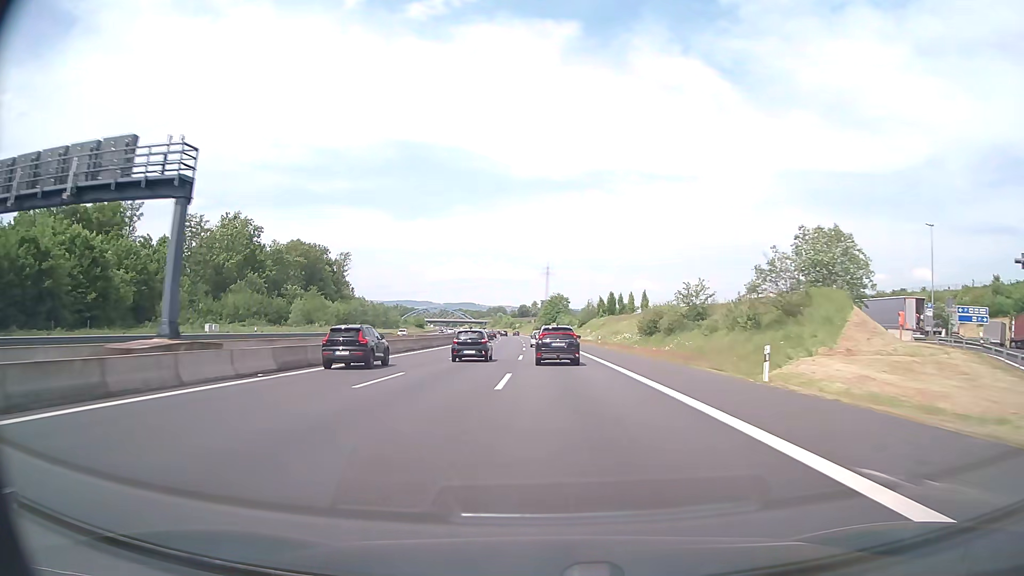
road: motorway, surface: asphalt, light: Day
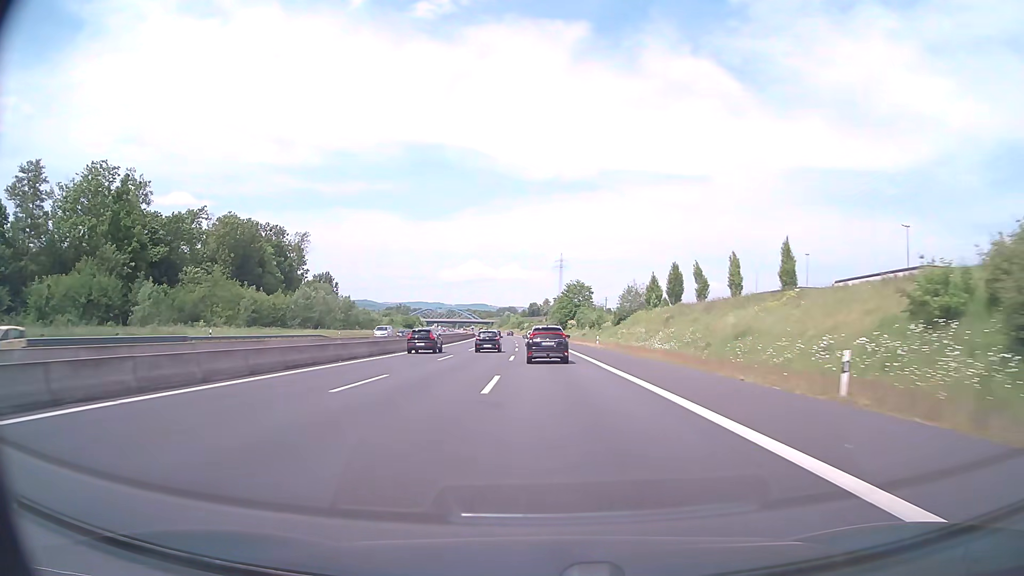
(-0.3, +54.7) m; -1°
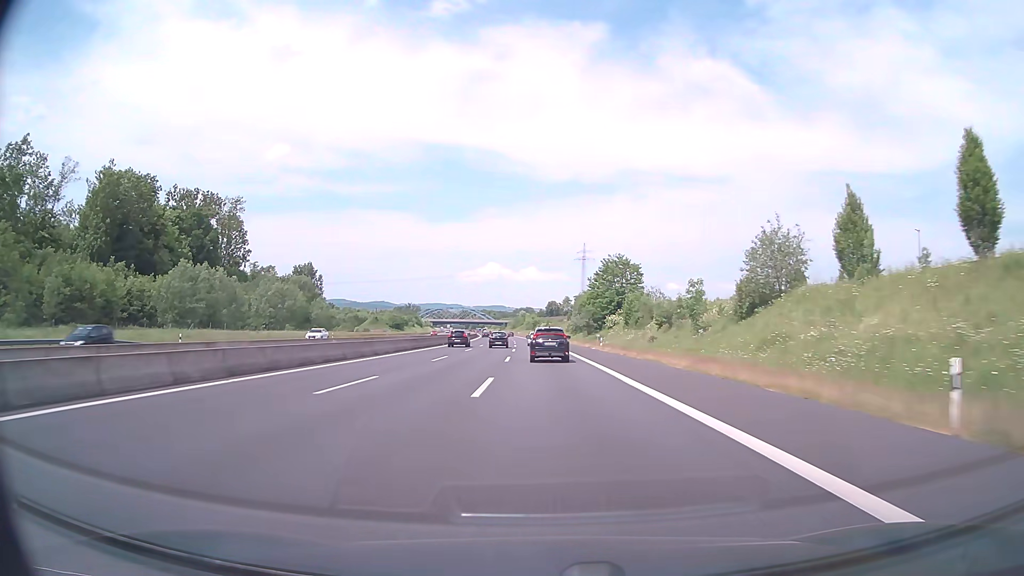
(-0.8, +54.2) m; -2°
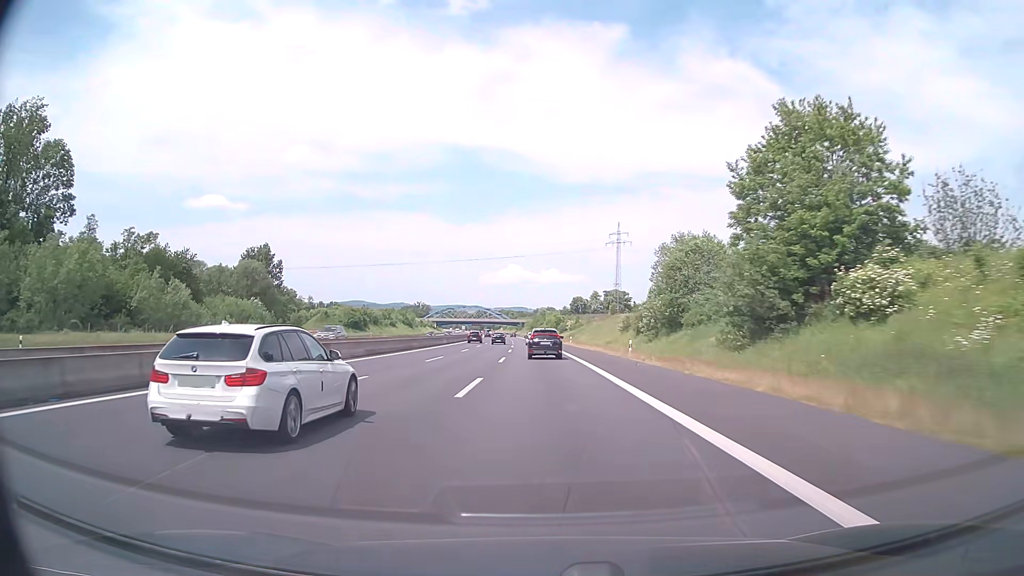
(-1.2, +71.4) m; -2°
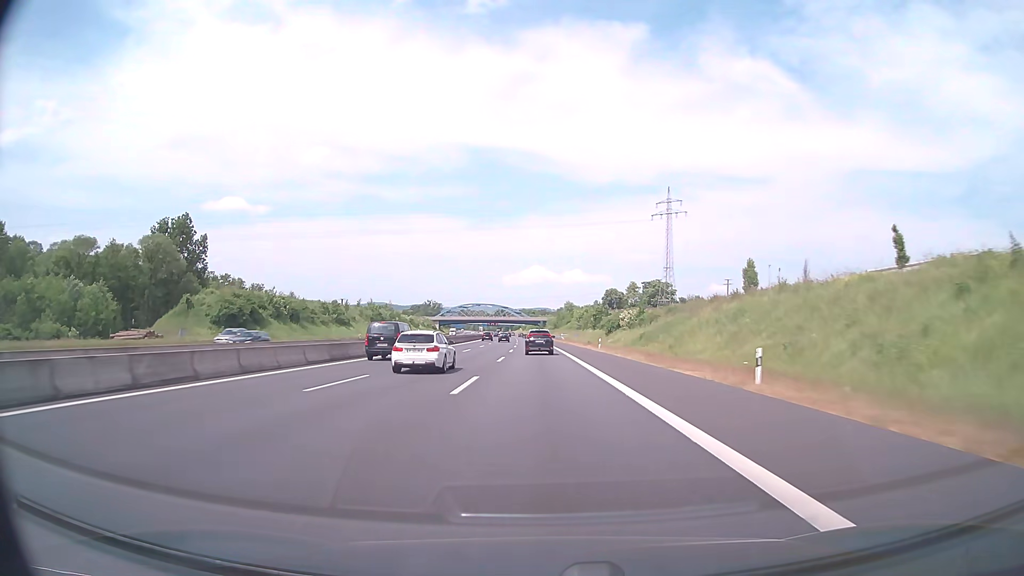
(-1.2, +70.6) m; -2°
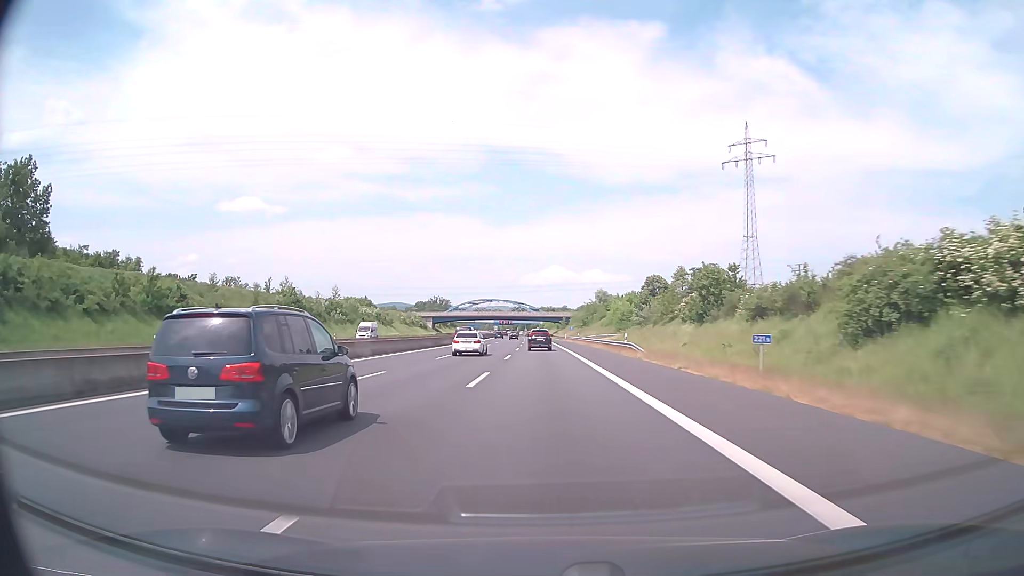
(-1.0, +69.8) m; -2°
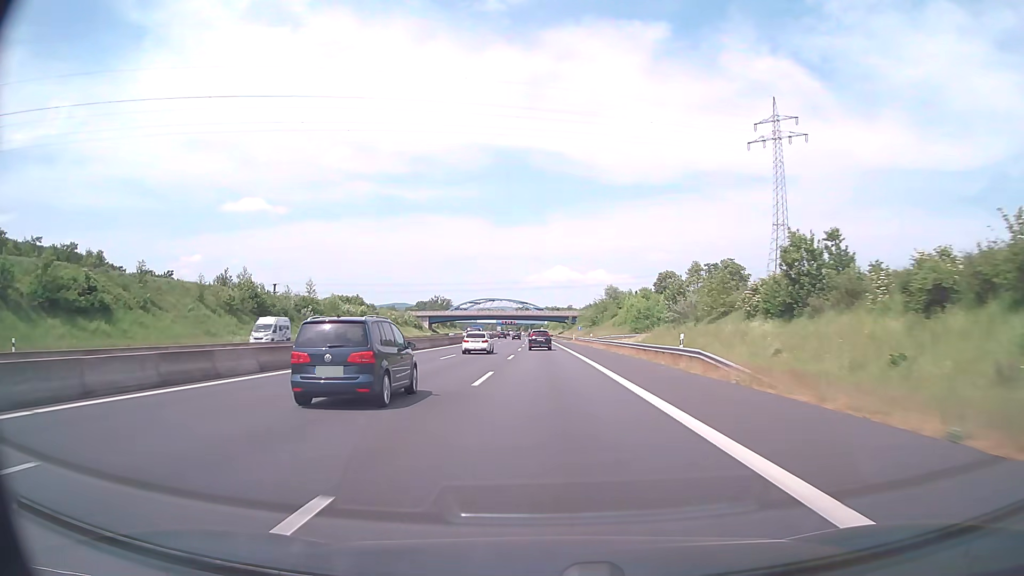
(-0.1, +17.3) m; 0°
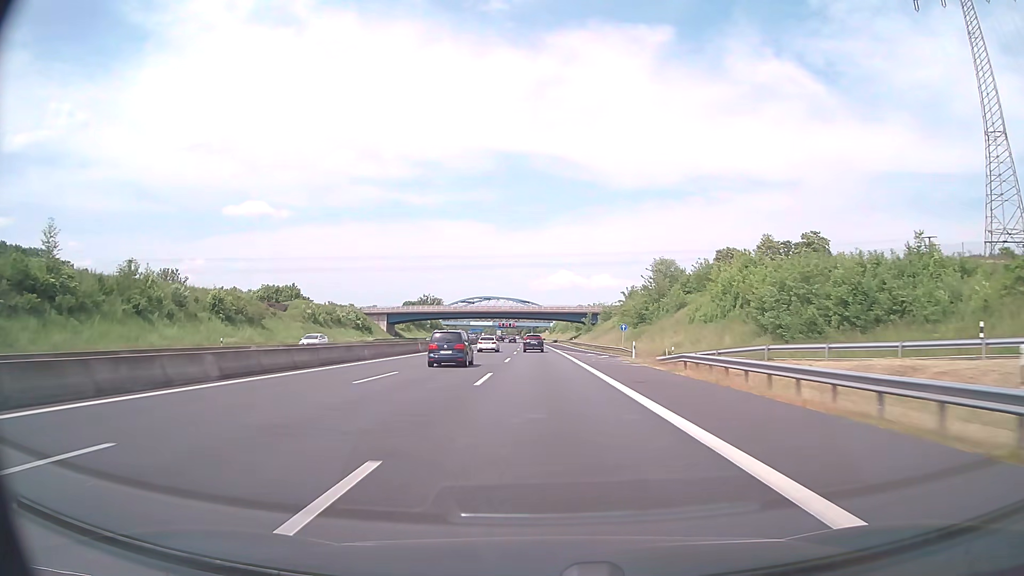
(-0.3, +69.8) m; 0°
(0, +10) (0, +20) (0, +30) (0, +40) (0, +50) (0, +60) (0, +70) (0, +80) (-1, +90) (-1, +100) m
